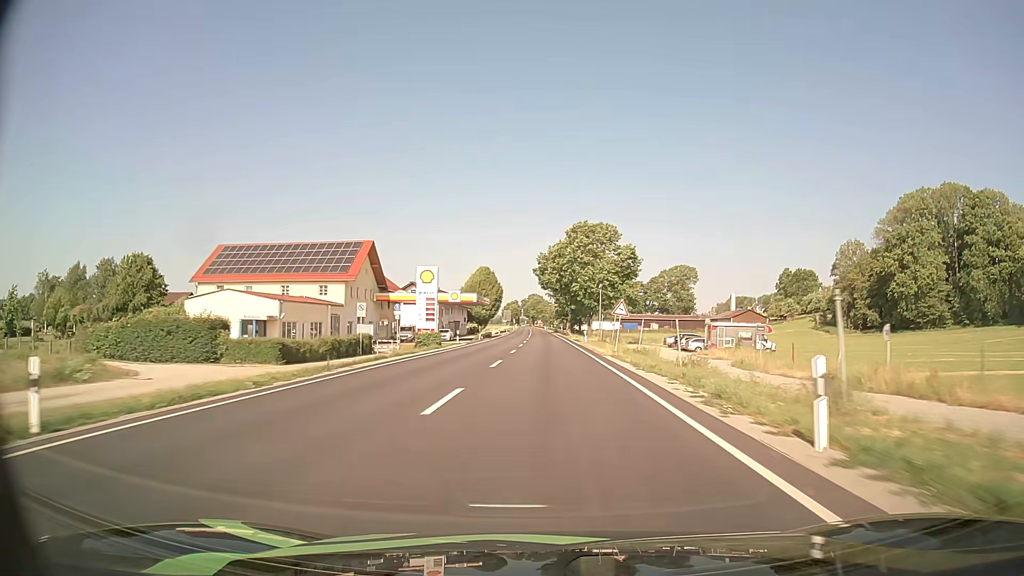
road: primary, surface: asphalt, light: Day
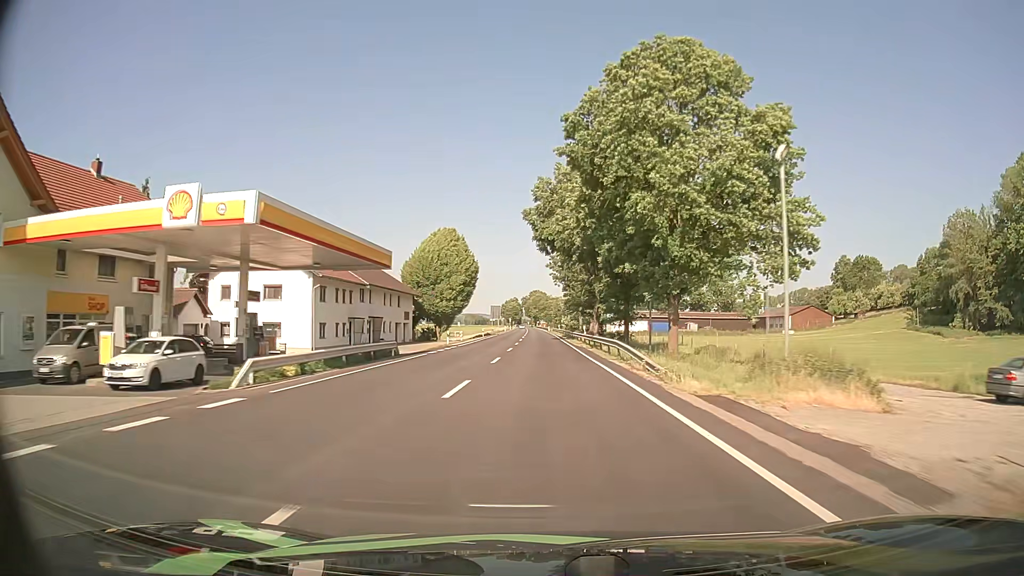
(-0.1, +57.9) m; 0°
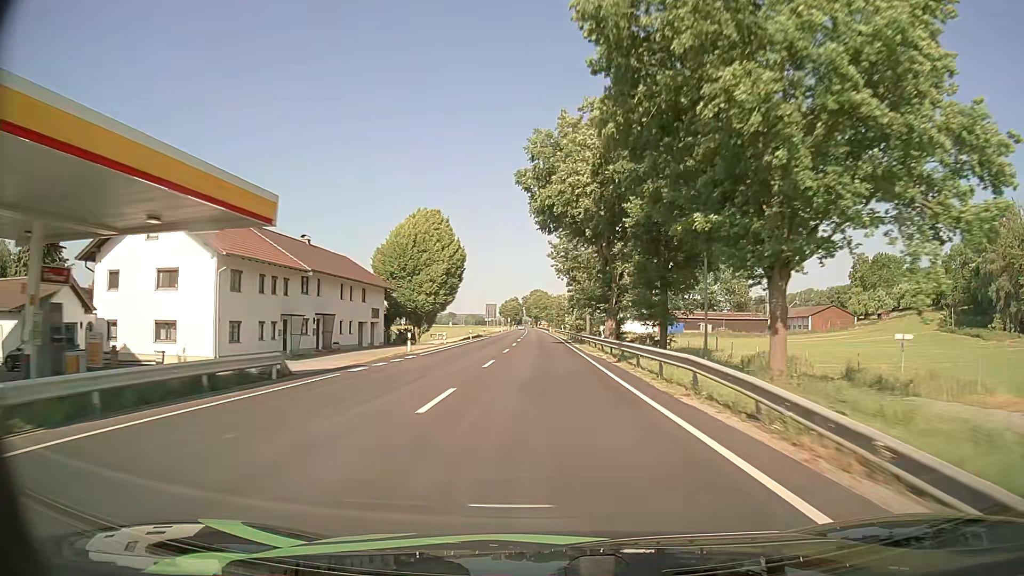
(0.0, +14.4) m; 0°
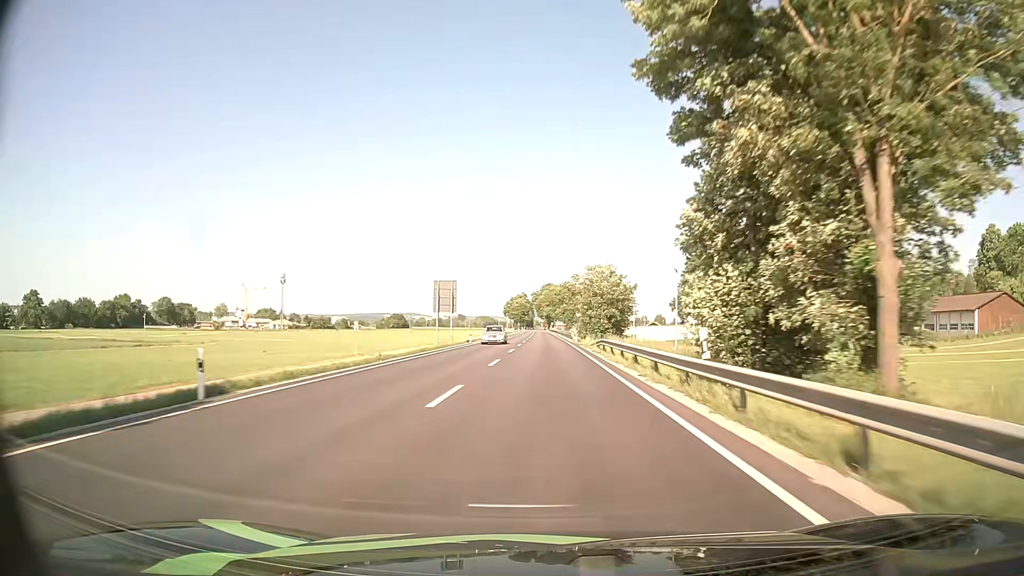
(-0.7, +71.9) m; -1°
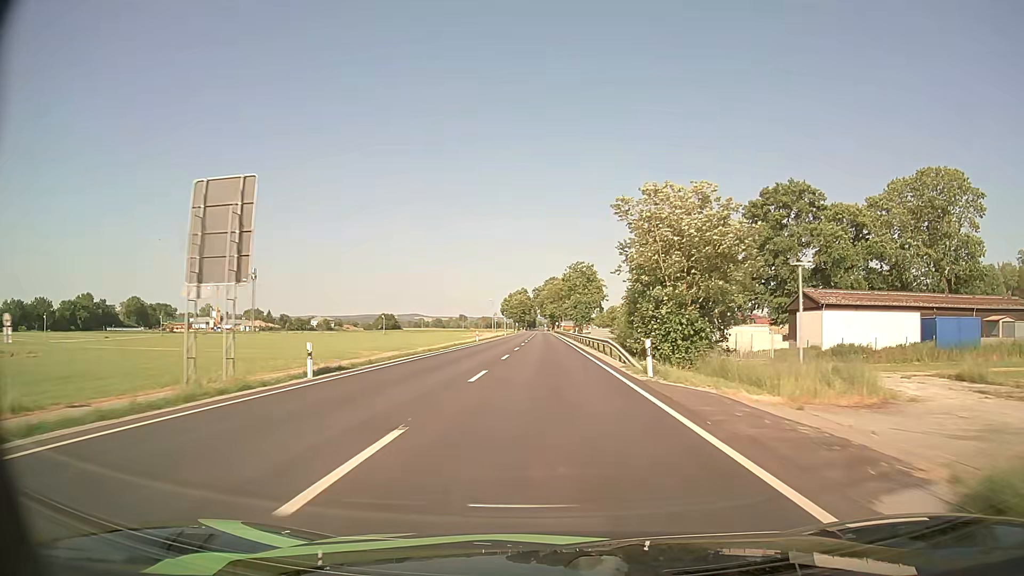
(+0.1, +42.8) m; 0°
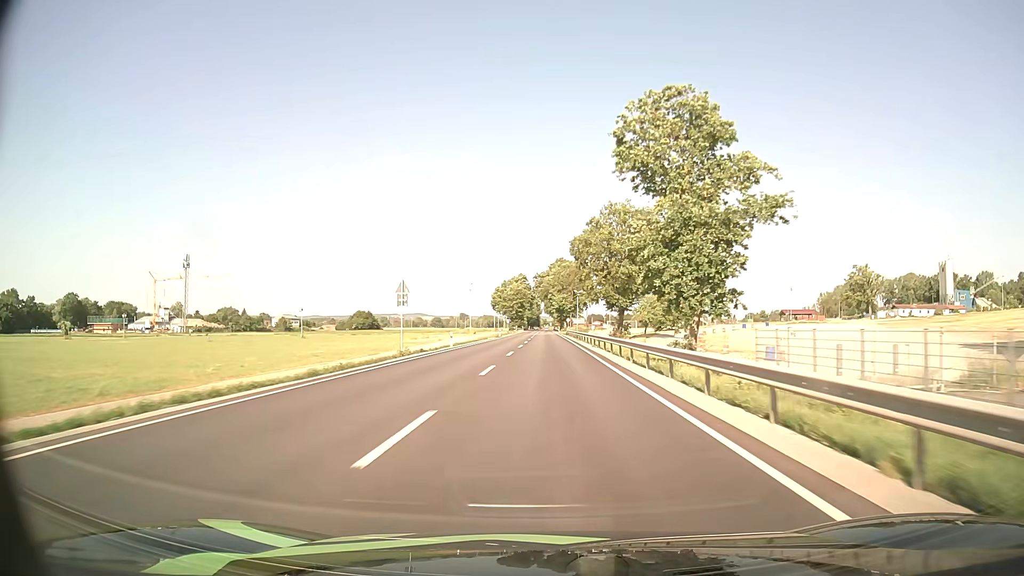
(-0.3, +71.0) m; 0°
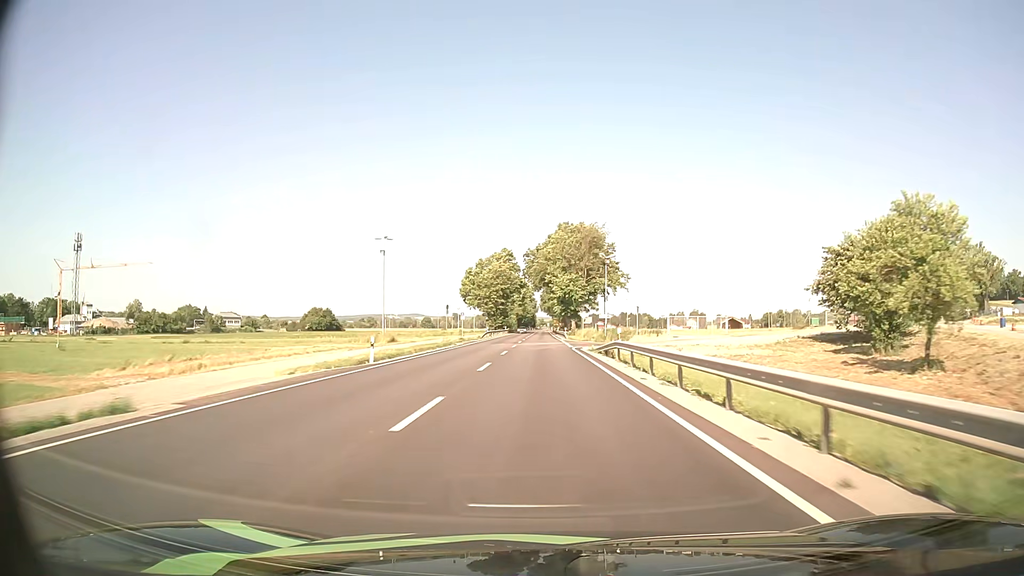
(-0.1, +70.5) m; 0°
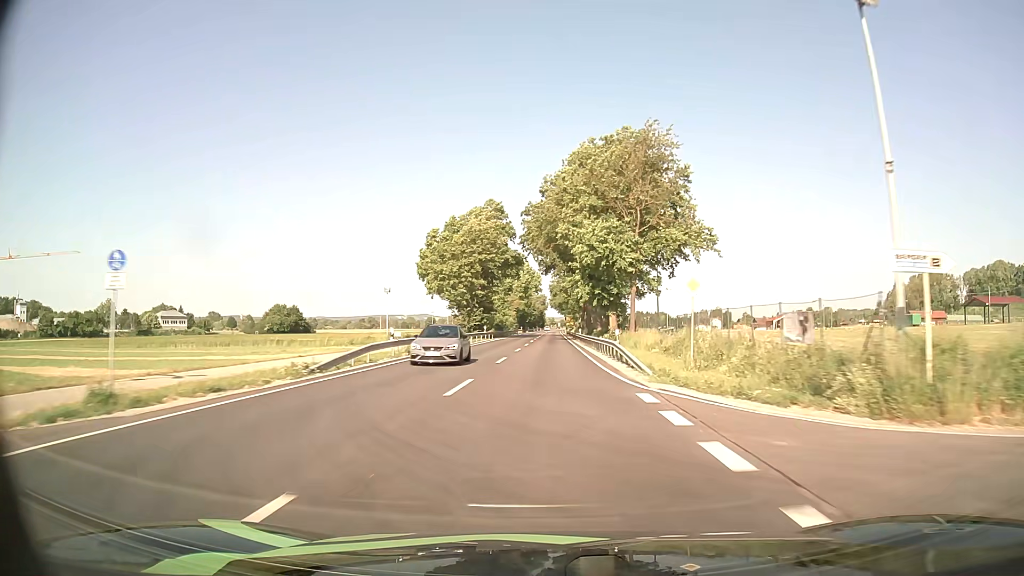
(-0.3, +56.0) m; -1°
(0, +10) (0, +20) (0, +30) (0, +40) (0, +50) (0, +60) (0, +70) (0, +80) (0, +90) (0, +100) m
